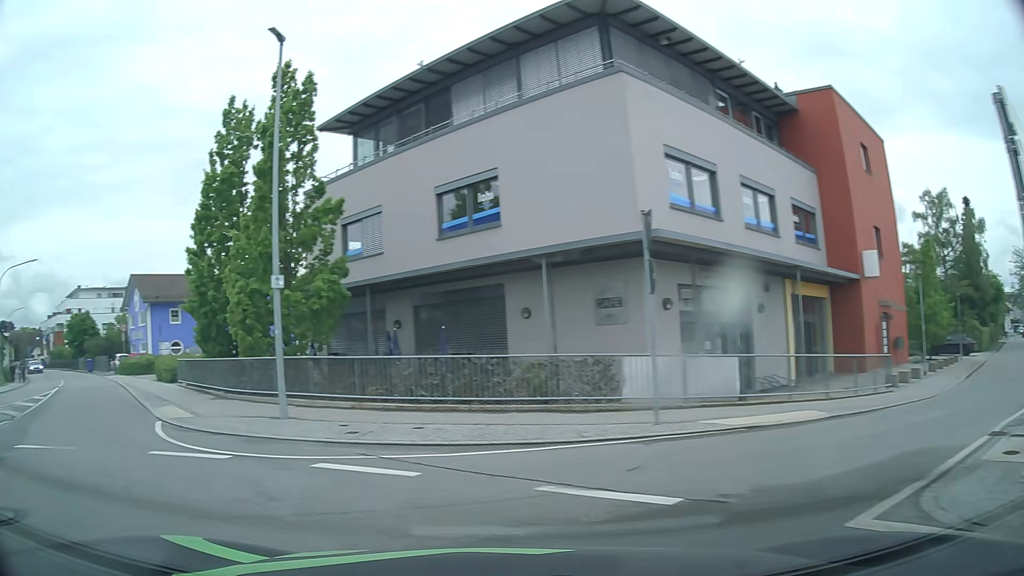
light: Day
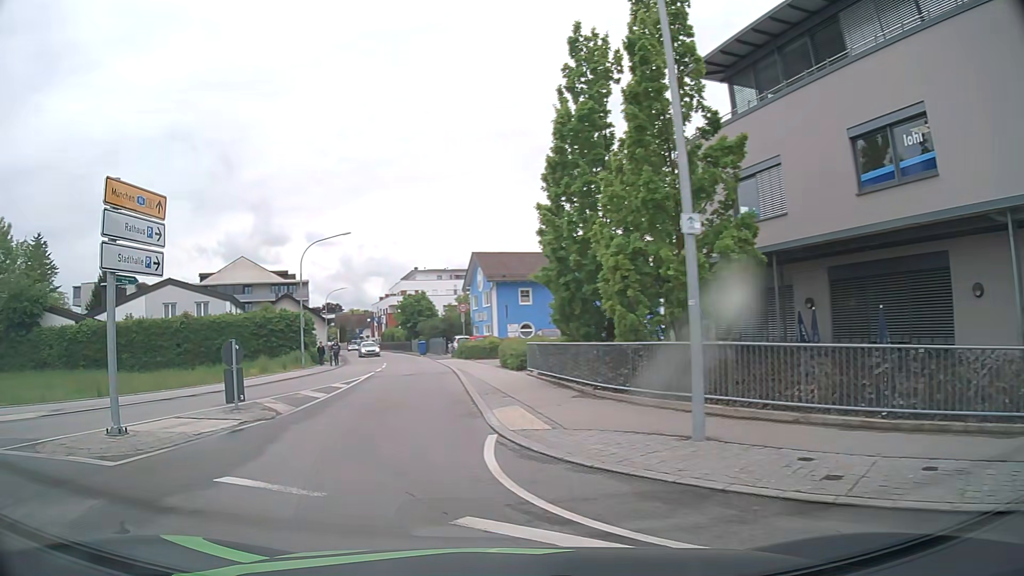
(-1.5, +4.7) m; -32°
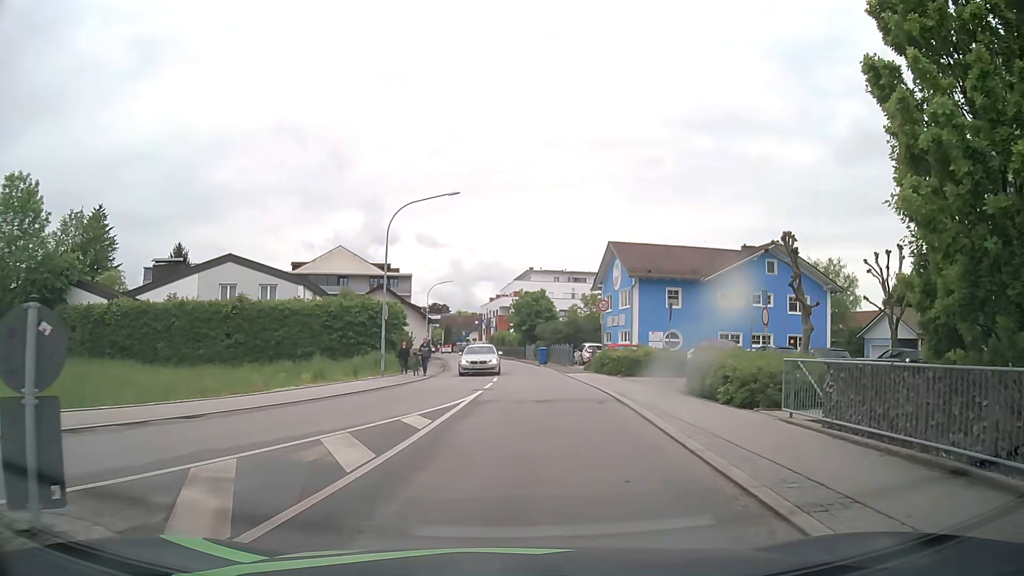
(-2.2, +10.8) m; -10°
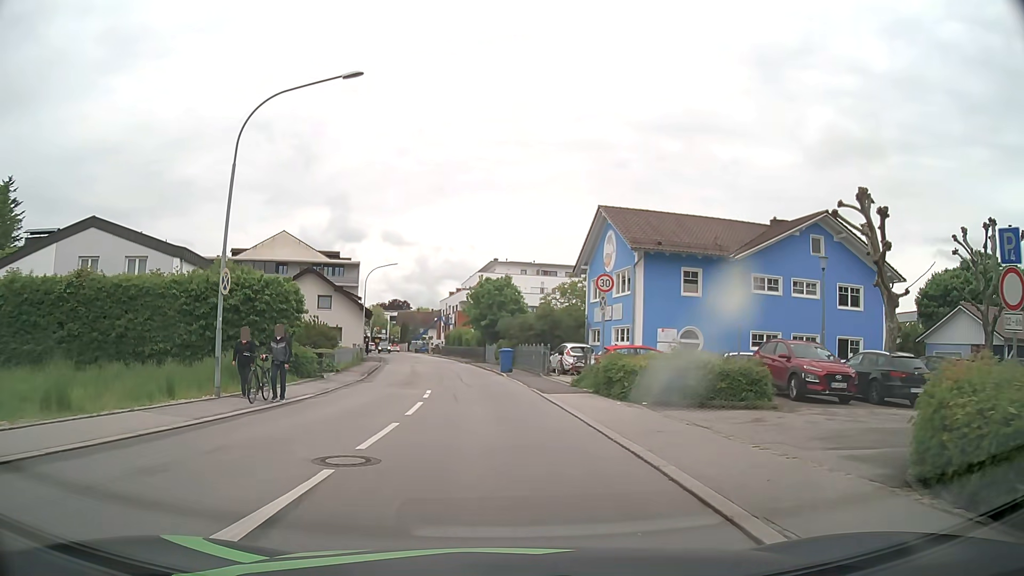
(+0.4, +12.9) m; +2°
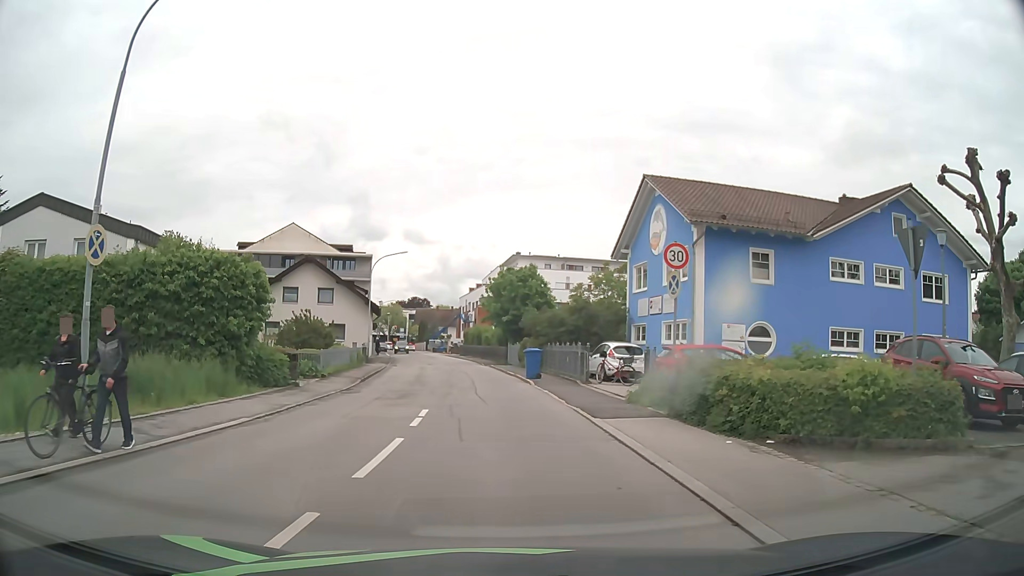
(-0.1, +6.3) m; -2°
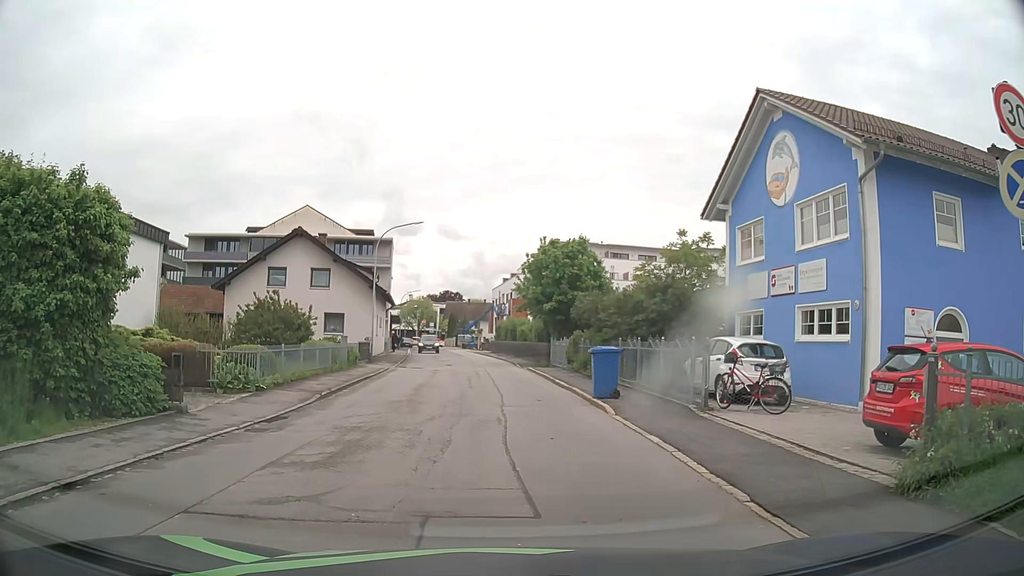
(-0.2, +10.0) m; -3°
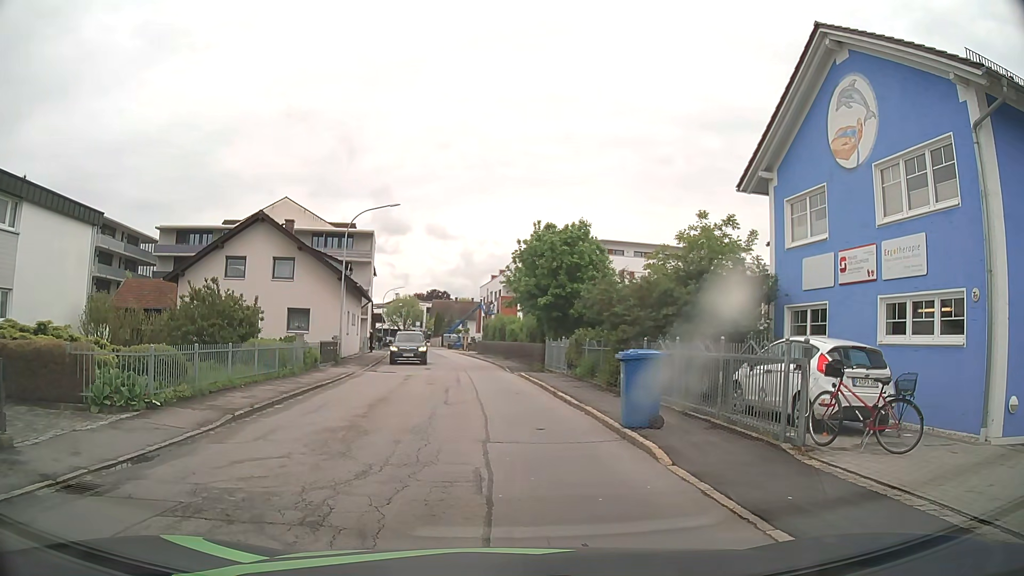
(0.0, +4.6) m; 0°
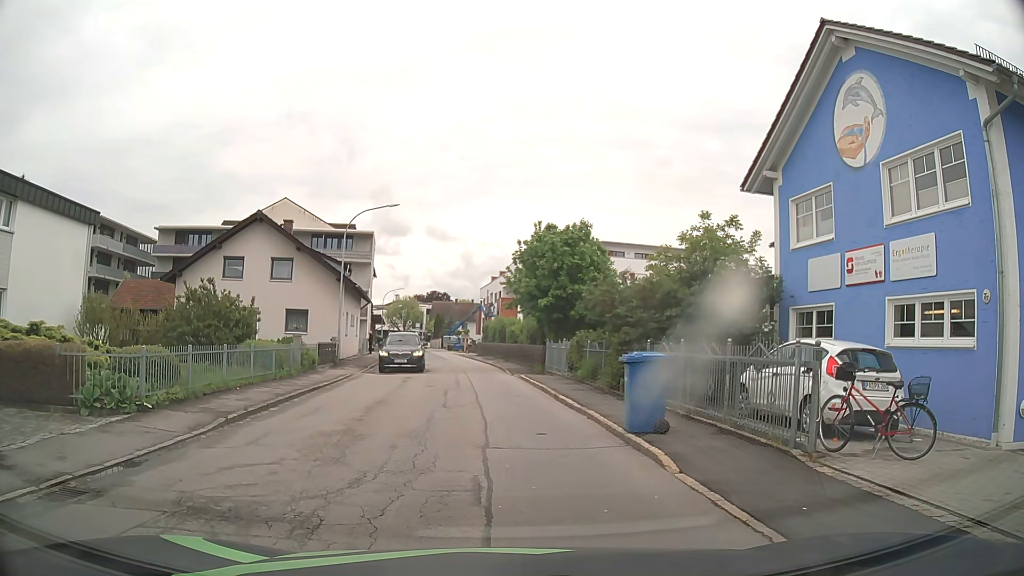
(0.0, +0.3) m; 0°
